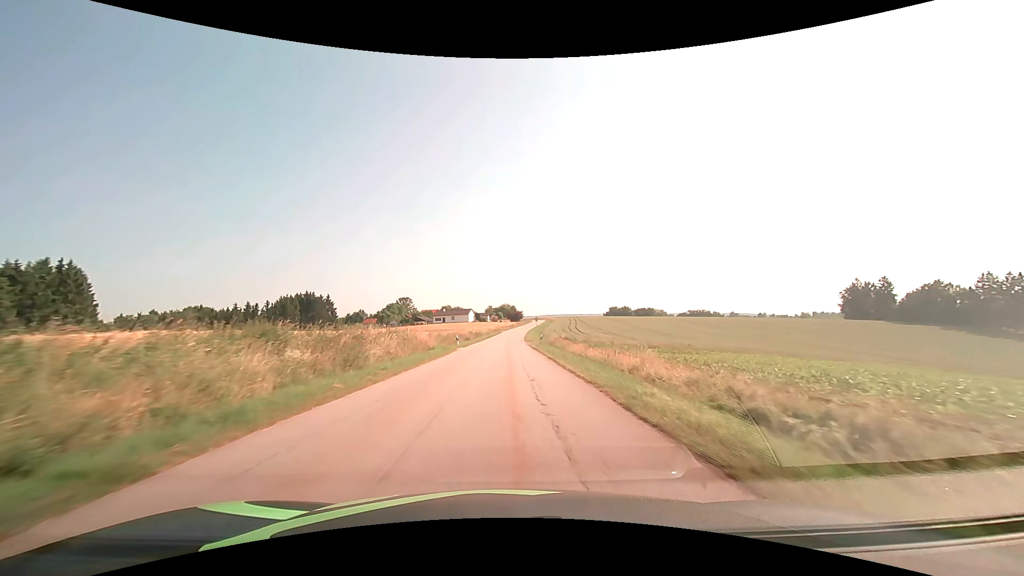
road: tertiary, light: Day
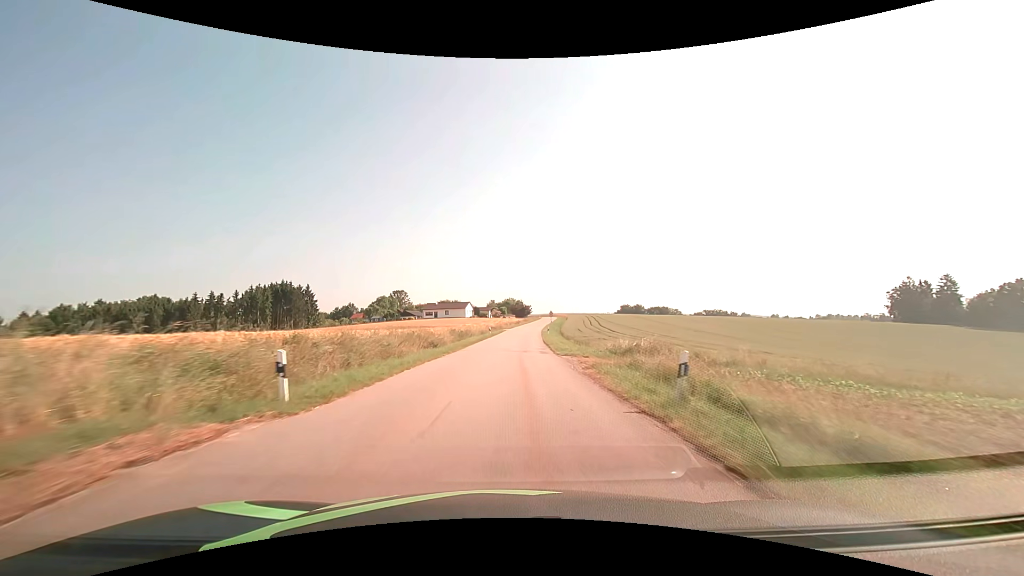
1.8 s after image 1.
(-0.4, +32.8) m; -1°
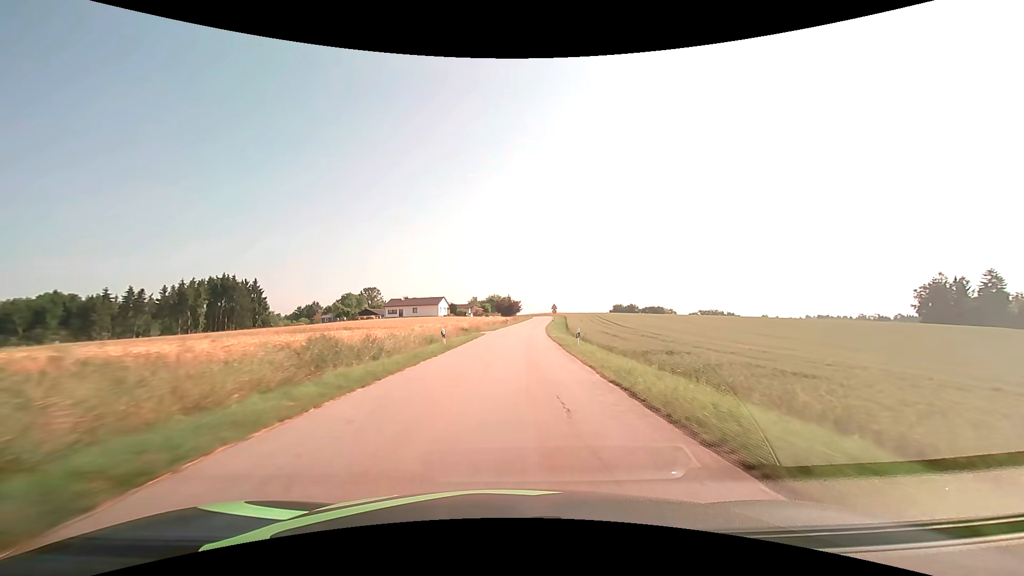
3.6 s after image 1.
(+0.3, +32.6) m; +2°
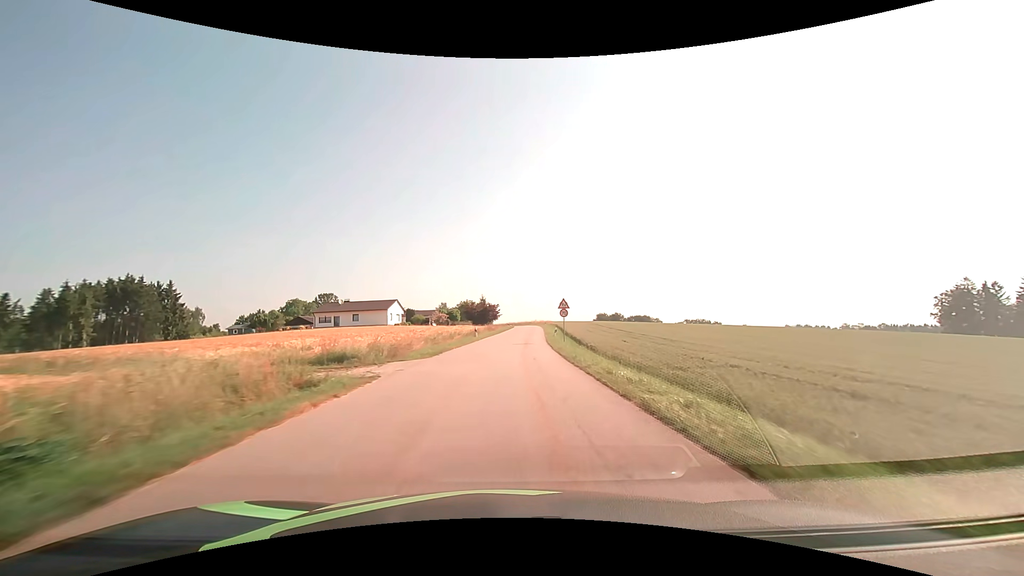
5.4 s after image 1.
(+0.6, +32.2) m; +3°
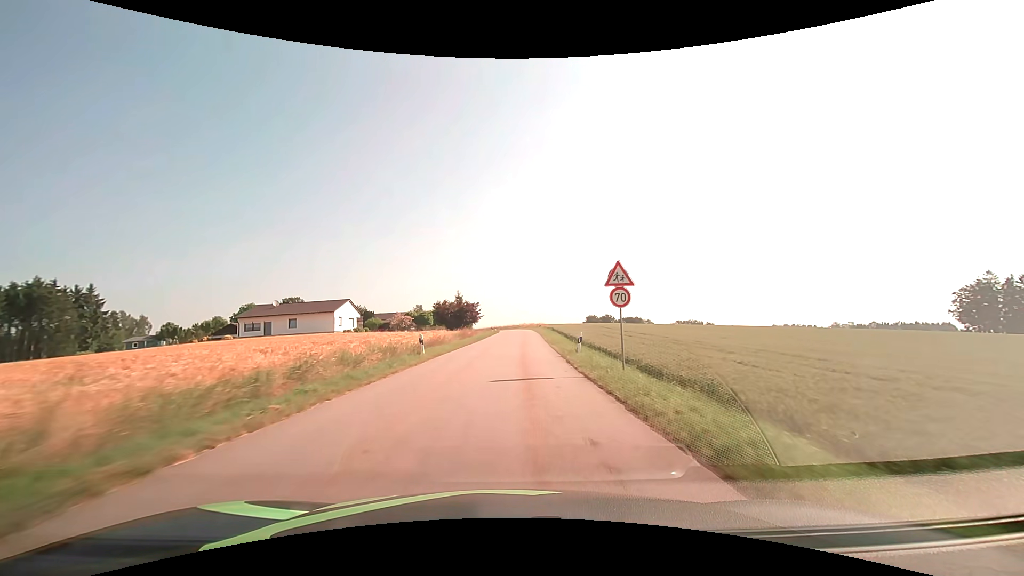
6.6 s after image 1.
(+0.3, +21.3) m; +2°
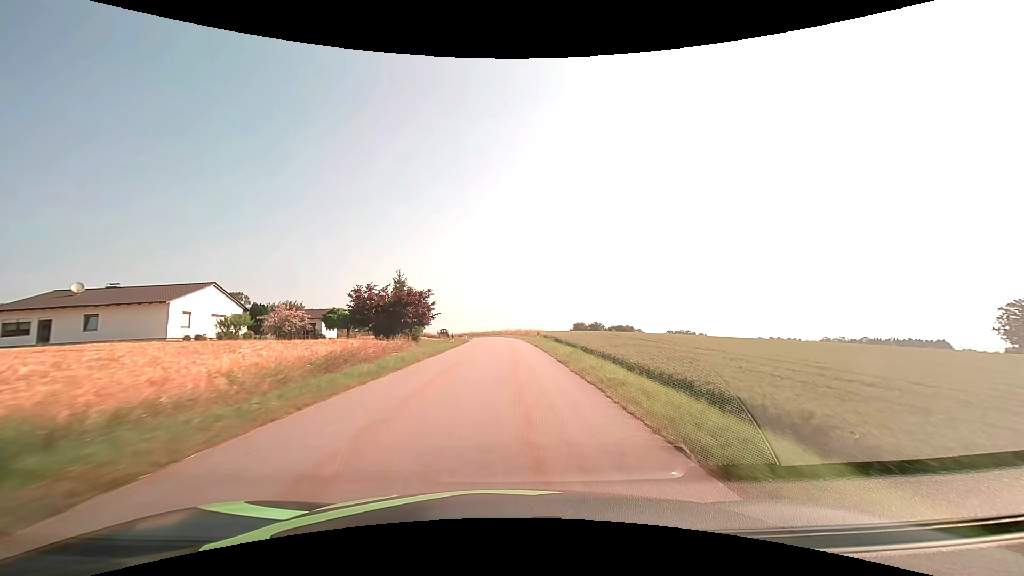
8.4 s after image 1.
(+0.5, +31.8) m; +2°
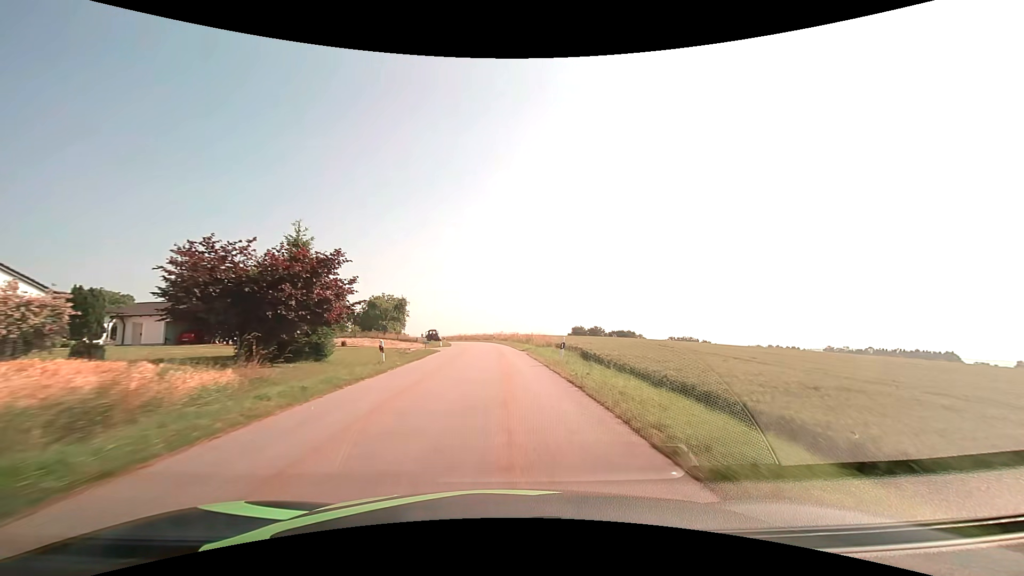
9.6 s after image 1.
(+0.1, +21.2) m; 0°
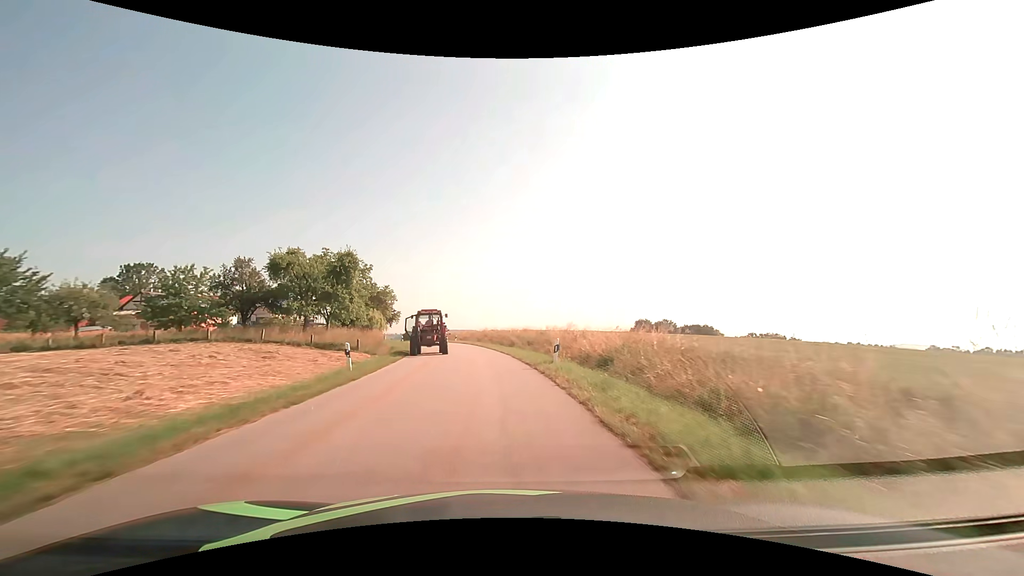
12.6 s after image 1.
(-1.7, +53.1) m; -5°
(0, +10) (-1, +20) (-1, +30) (-3, +40) (-5, +50) (-7, +59) (-10, +69) (-13, +79) (-16, +88) (-19, +97) m
